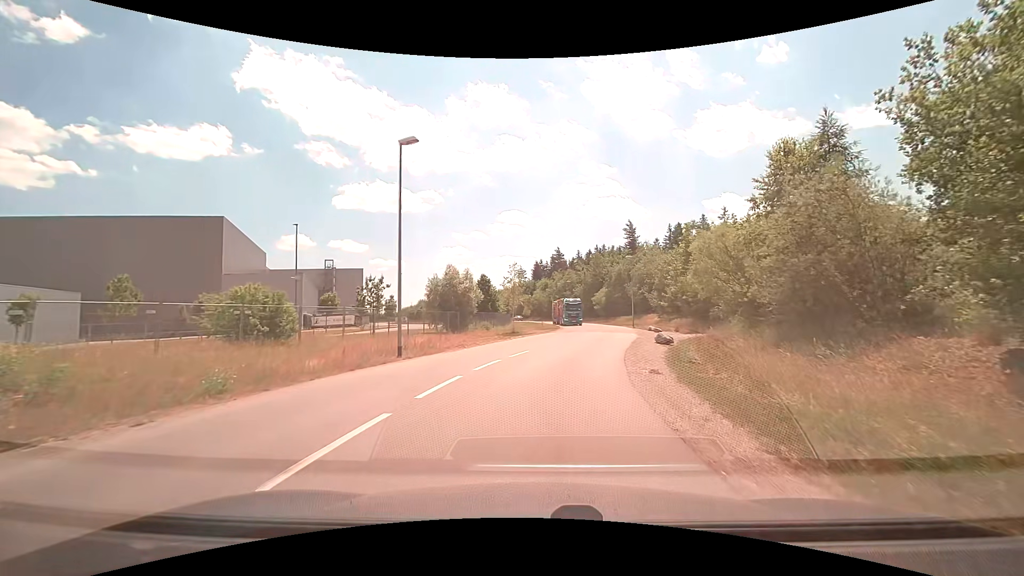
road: unclassified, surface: asphalt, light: Day
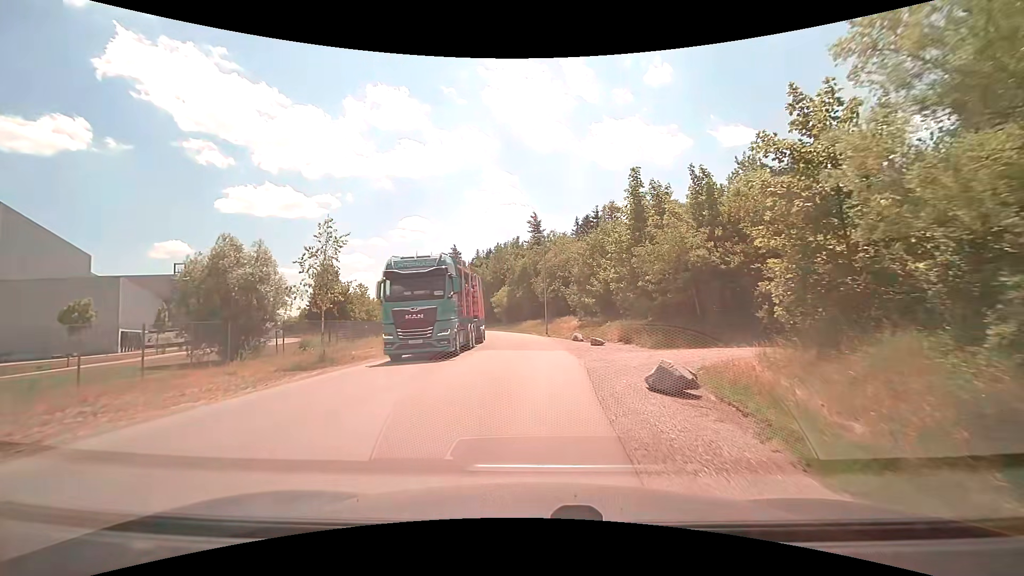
(+2.3, +19.6) m; +11°
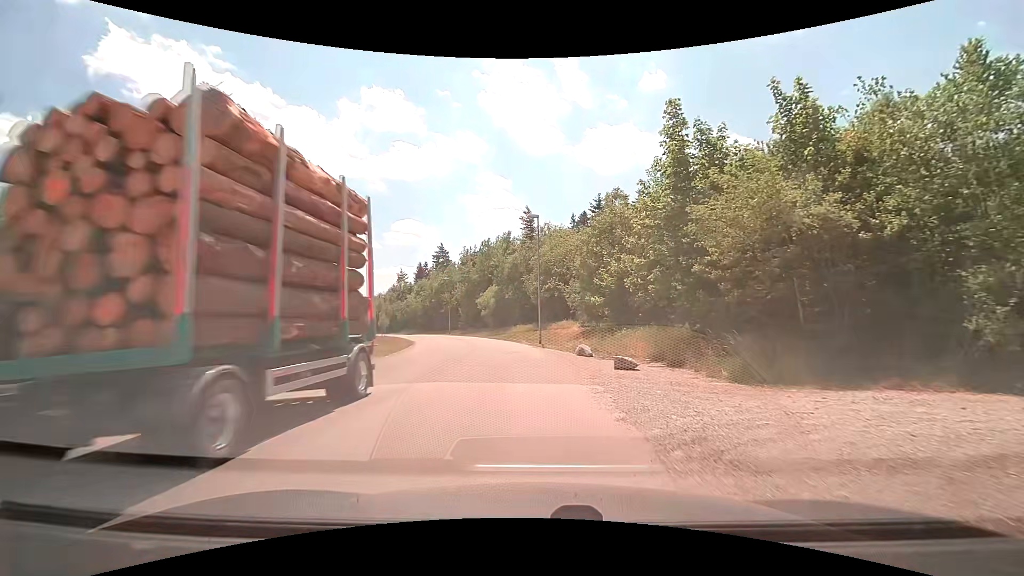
(+0.2, +9.8) m; +1°
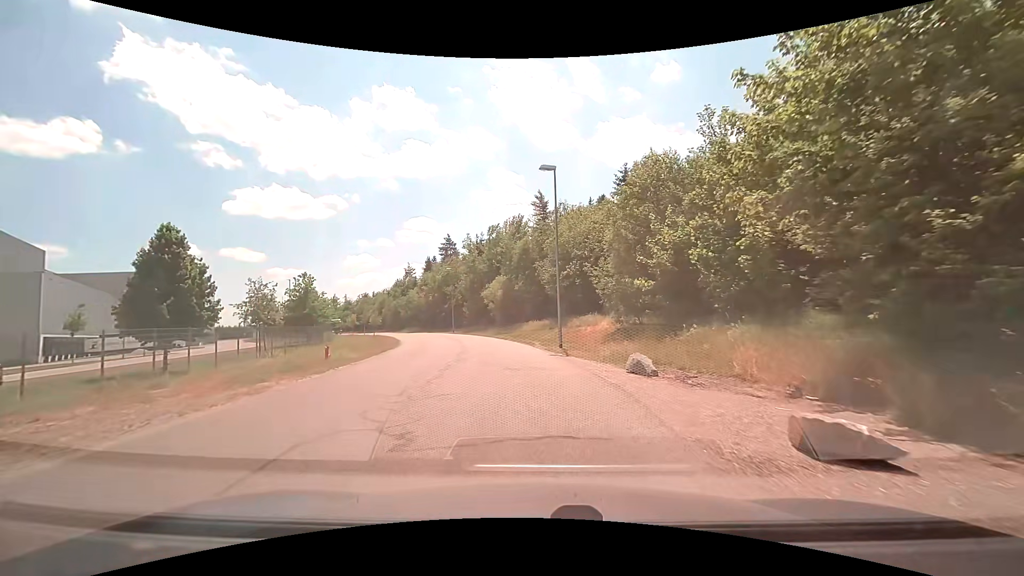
(-0.1, +9.8) m; -1°
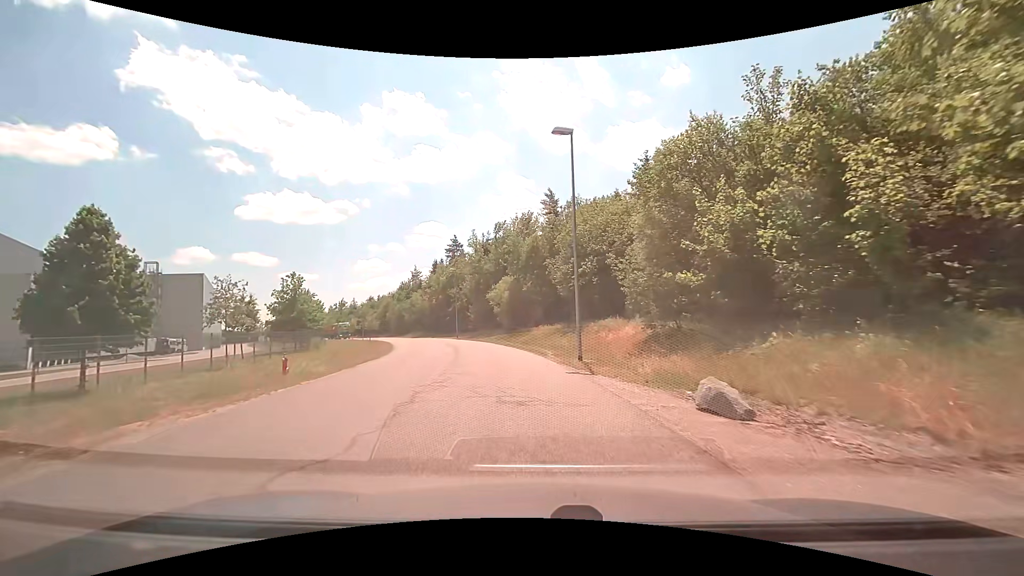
(-0.1, +5.1) m; -2°
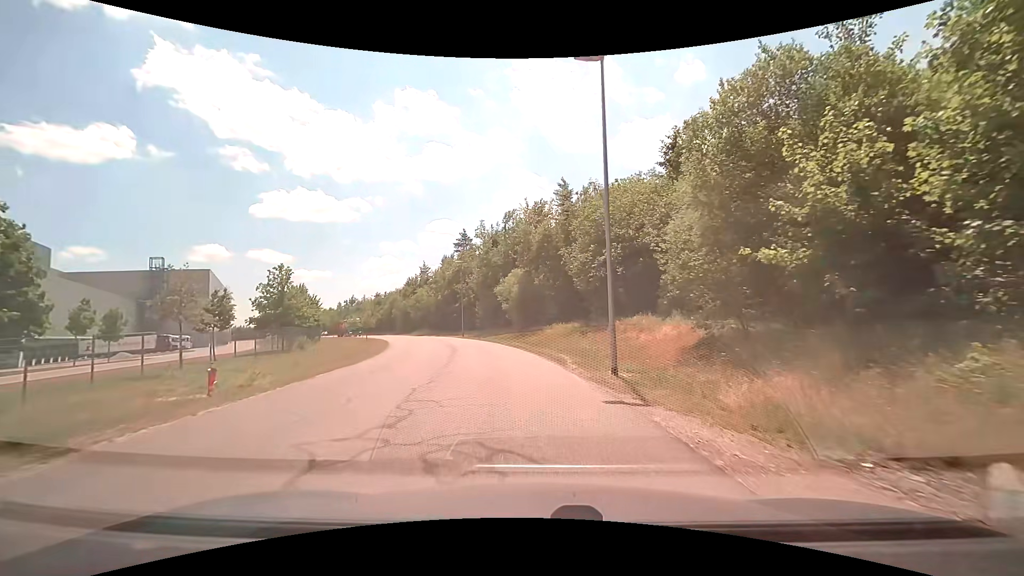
(0.0, +5.2) m; -1°
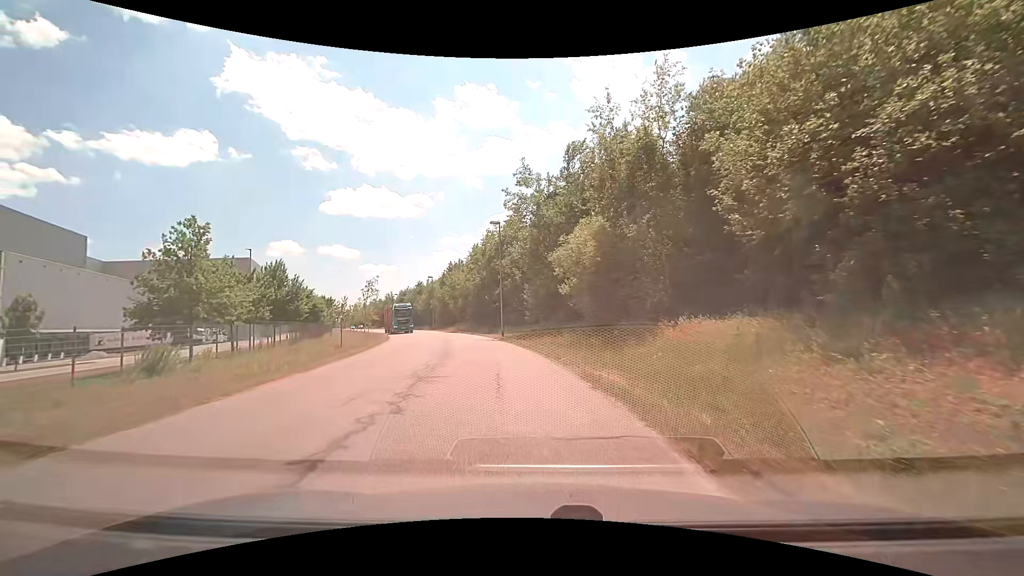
(-1.2, +20.6) m; -7°
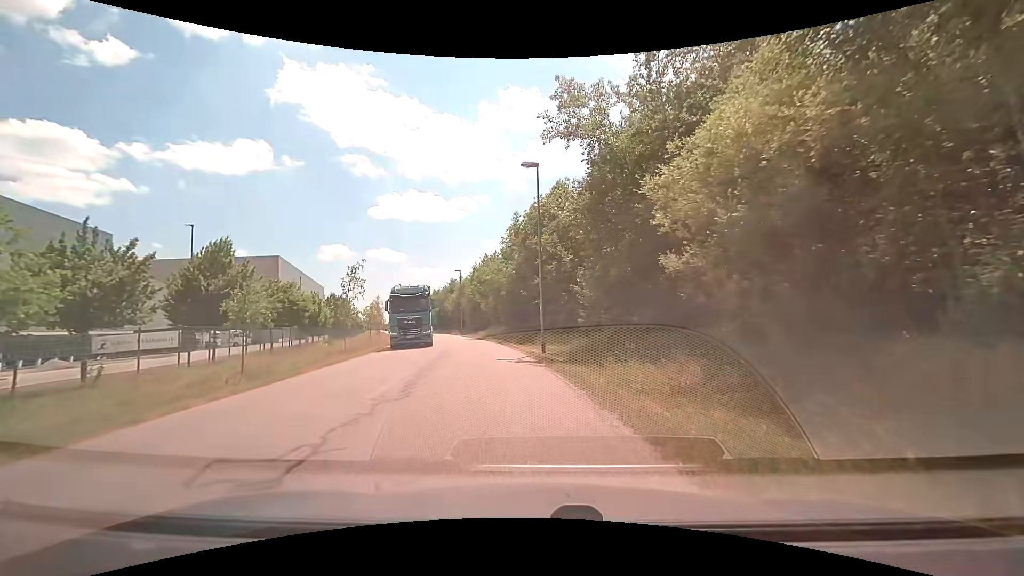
(-0.6, +14.8) m; -5°
(0, +10) (-1, +20) (-3, +30) (-5, +40) (-7, +49) (-10, +59) (-13, +69) (-16, +78) (-19, +88) (-22, +97) m
